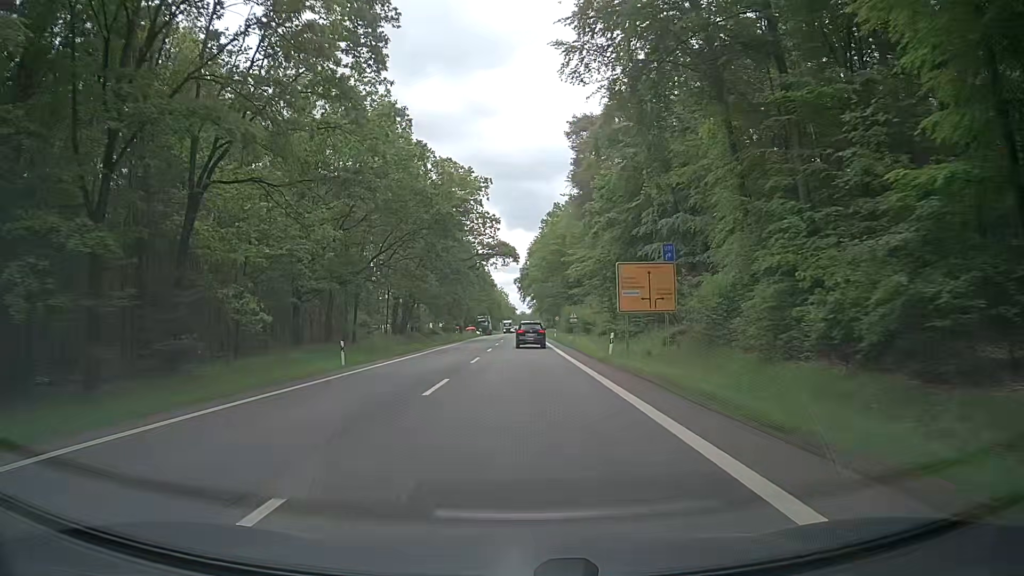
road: secondary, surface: asphalt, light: Day
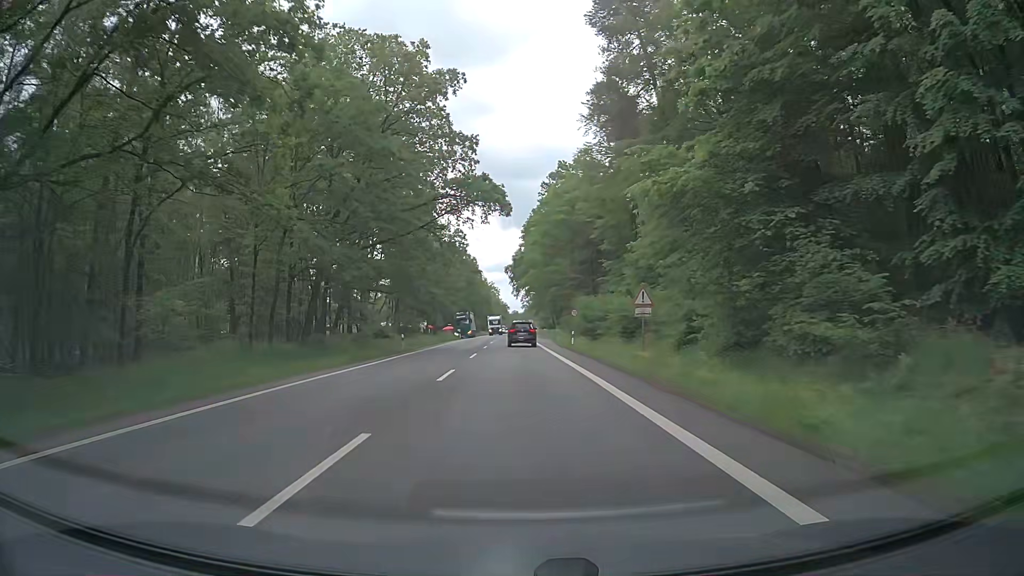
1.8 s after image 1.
(+0.1, +33.1) m; +1°
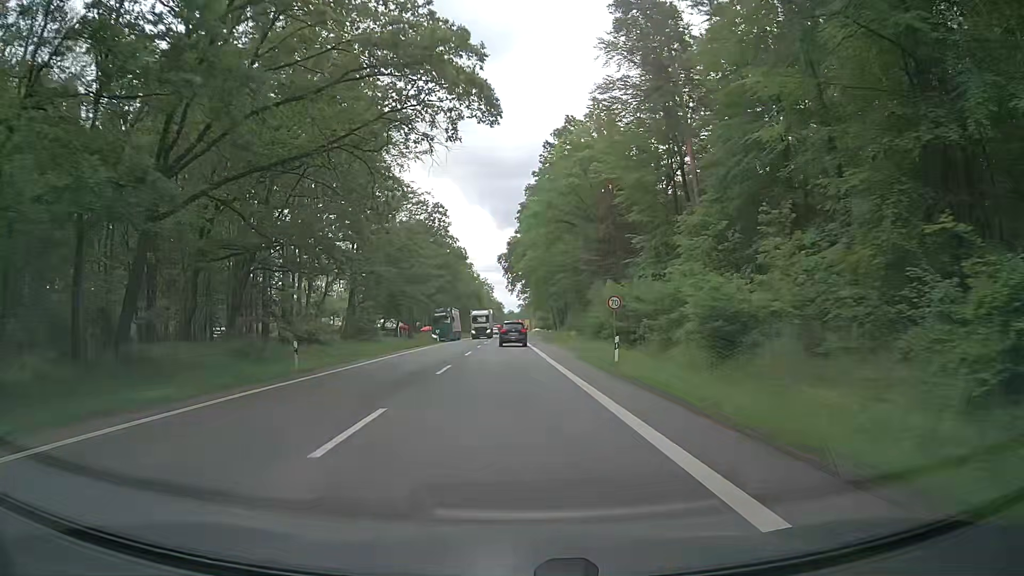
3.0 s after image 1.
(+0.1, +21.8) m; +1°
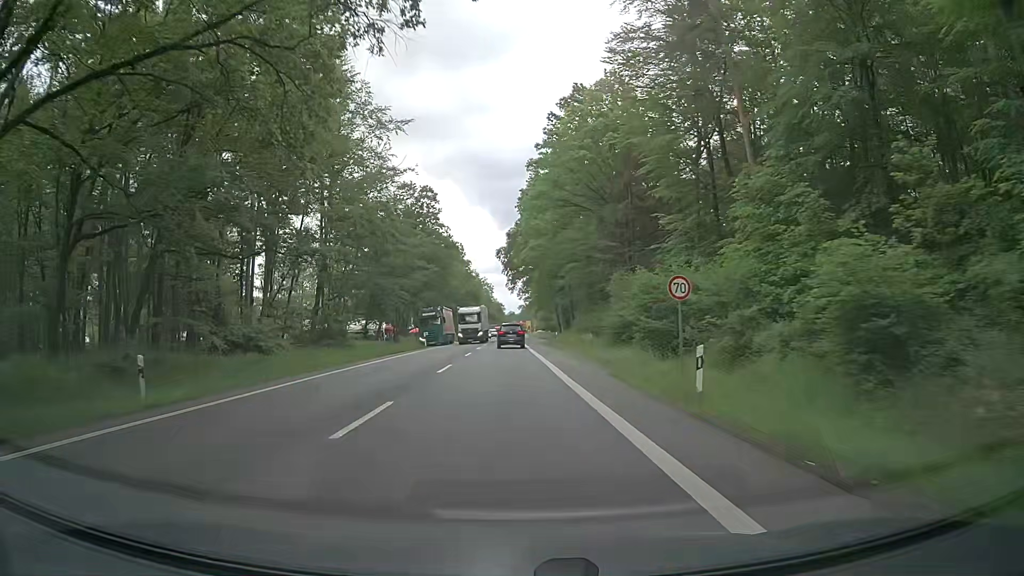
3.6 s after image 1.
(-0.1, +10.9) m; -1°
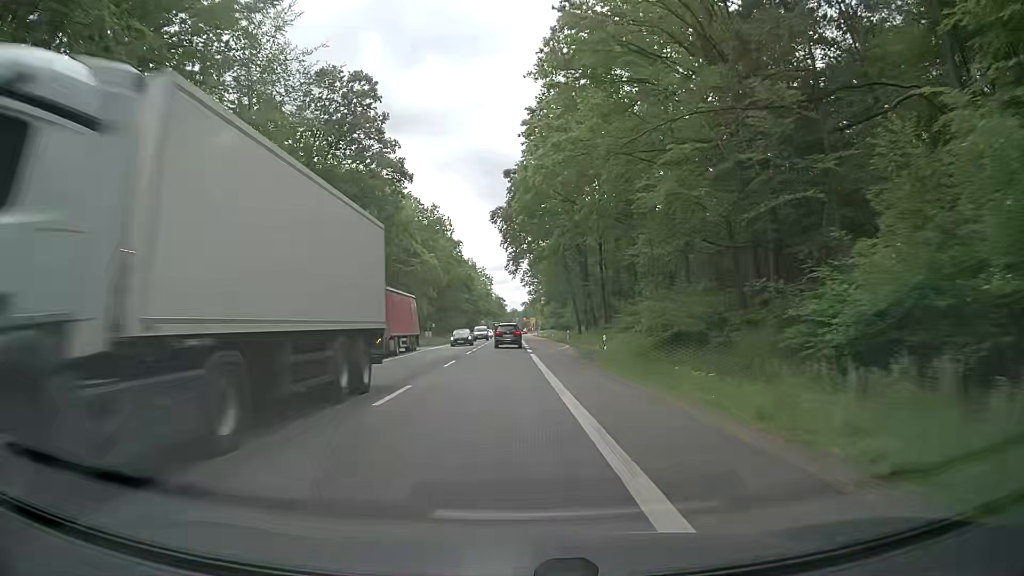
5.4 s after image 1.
(0.0, +32.5) m; -1°
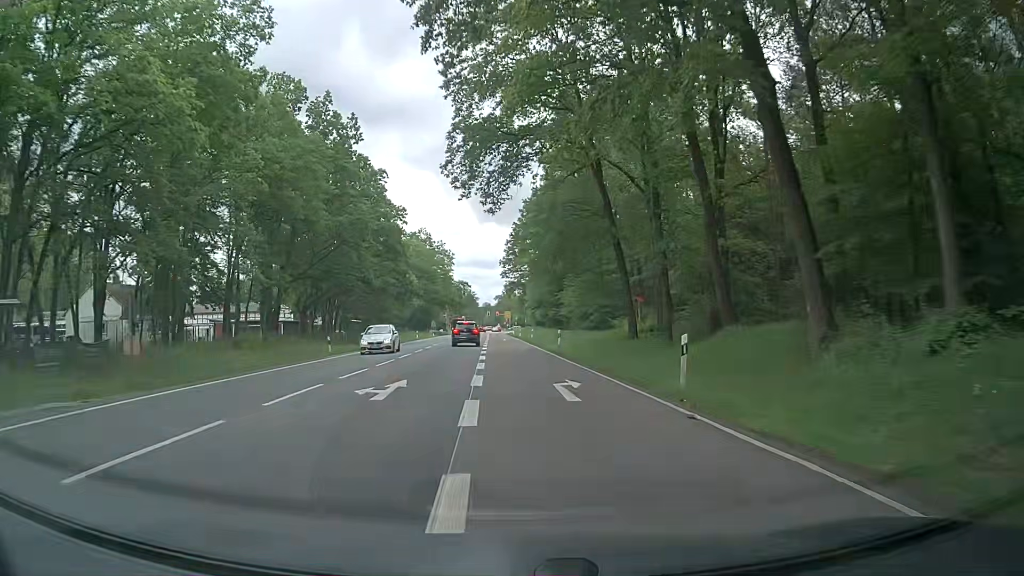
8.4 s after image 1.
(+1.3, +54.3) m; +3°
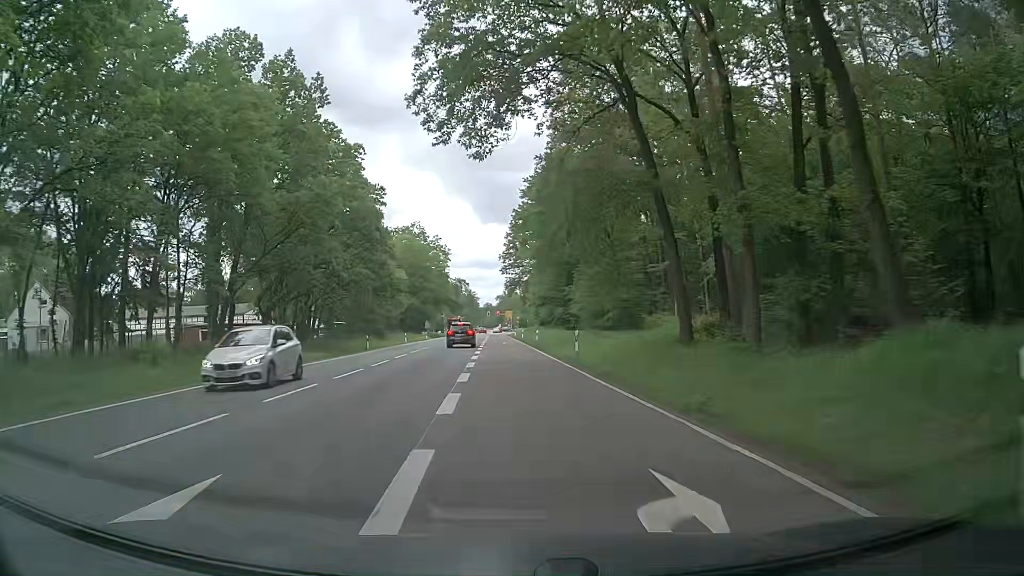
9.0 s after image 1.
(0.0, +10.8) m; 0°
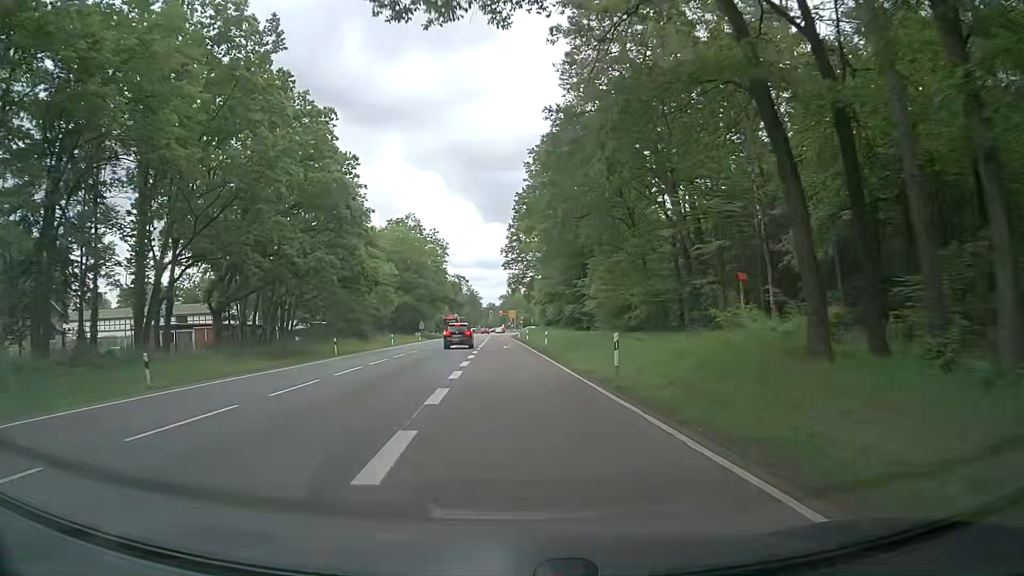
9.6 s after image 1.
(-0.1, +10.7) m; -1°
(0, +10) (0, +20) (0, +30) (0, +40) (0, +50) (-1, +60) (-1, +70) (-1, +80) (-1, +90) (-1, +100) m
